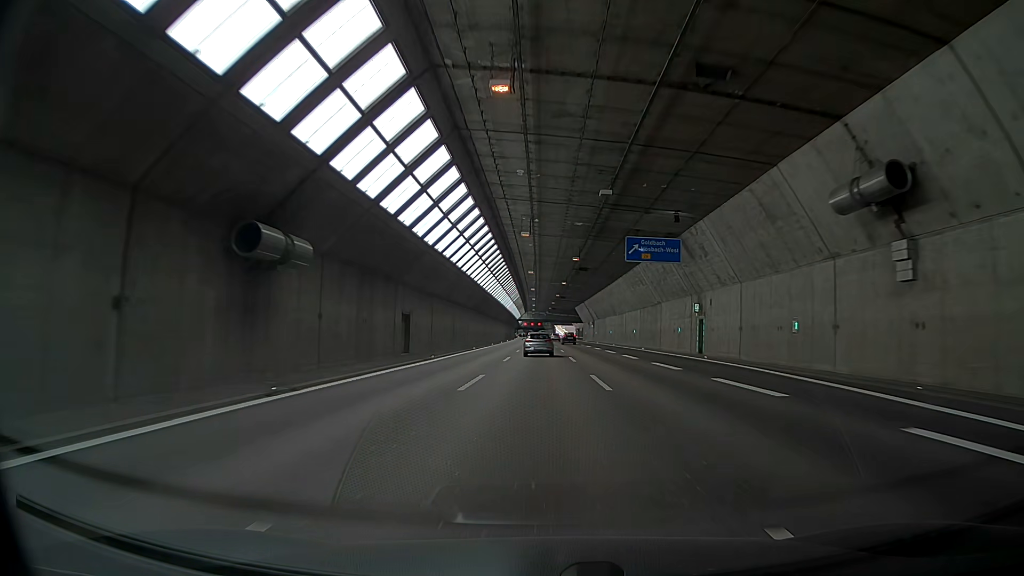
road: motorway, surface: asphalt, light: Day
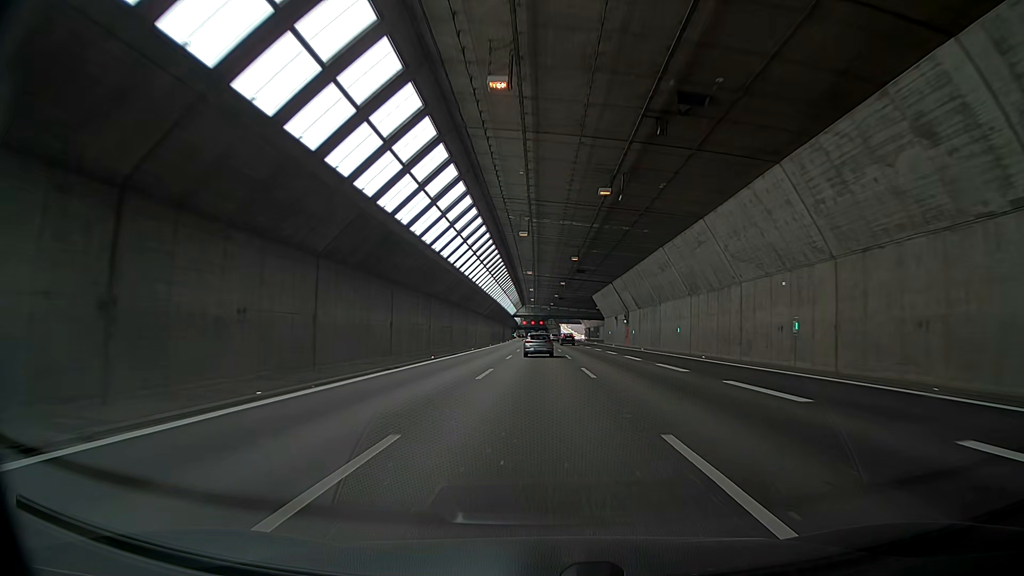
(-0.5, +48.2) m; -2°
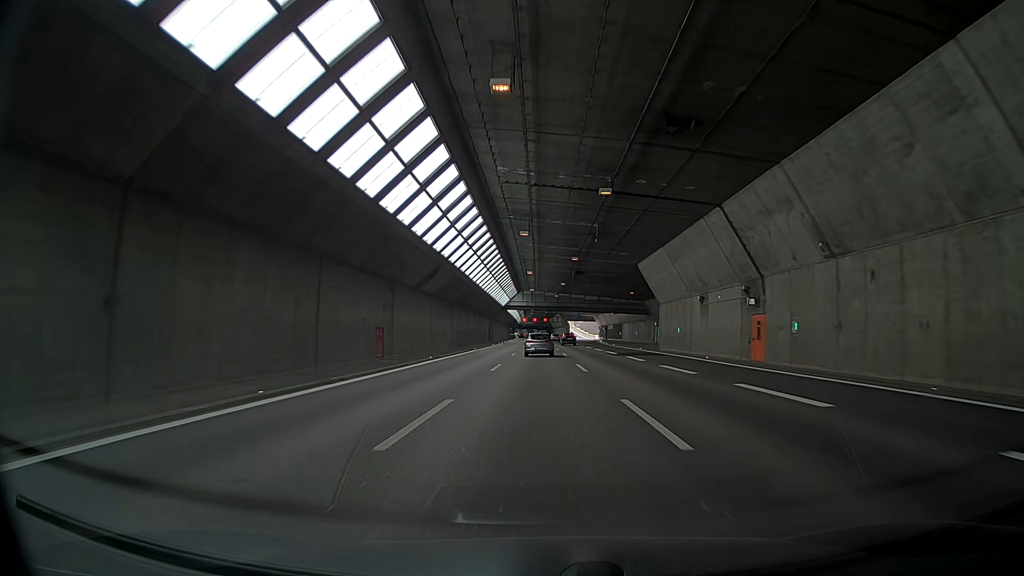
(+0.2, +47.9) m; +1°
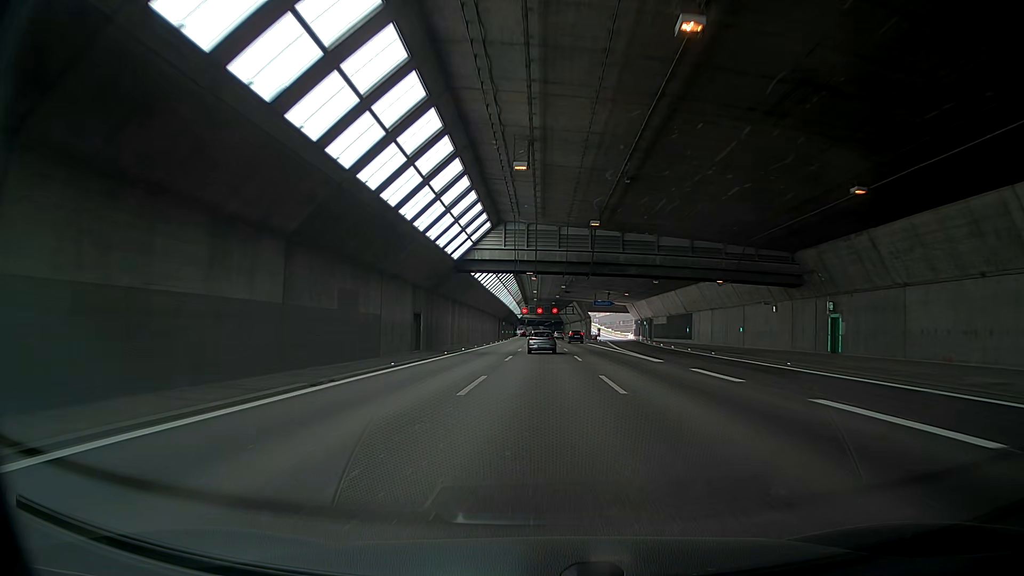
(-0.3, +63.7) m; -2°
(0, +10) (0, +20) (+1, +30) (+1, +40) (+1, +50) (+1, +60) (+1, +70) (+1, +80) (+1, +90) (+1, +100) m
